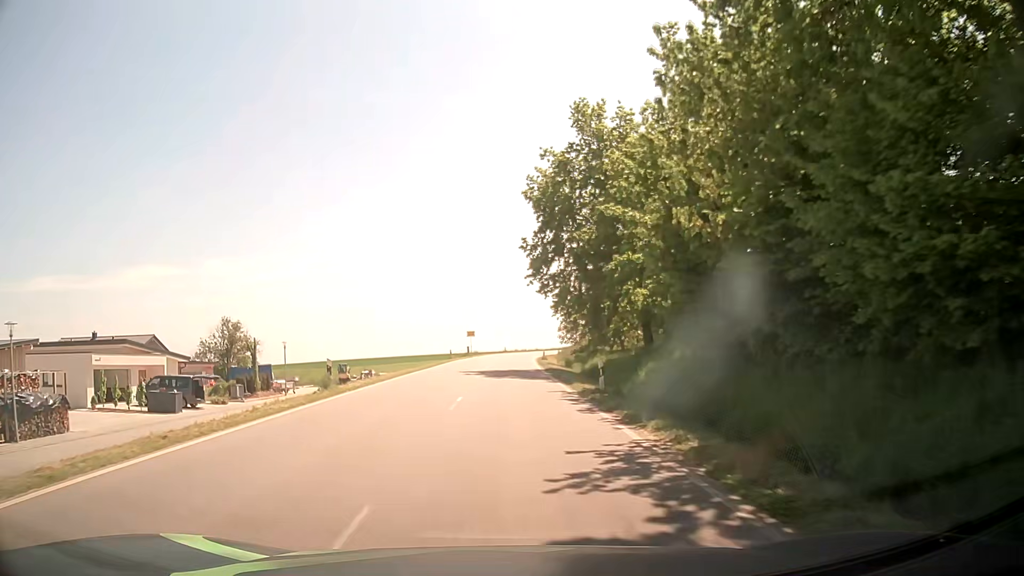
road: tertiary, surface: asphalt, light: Day
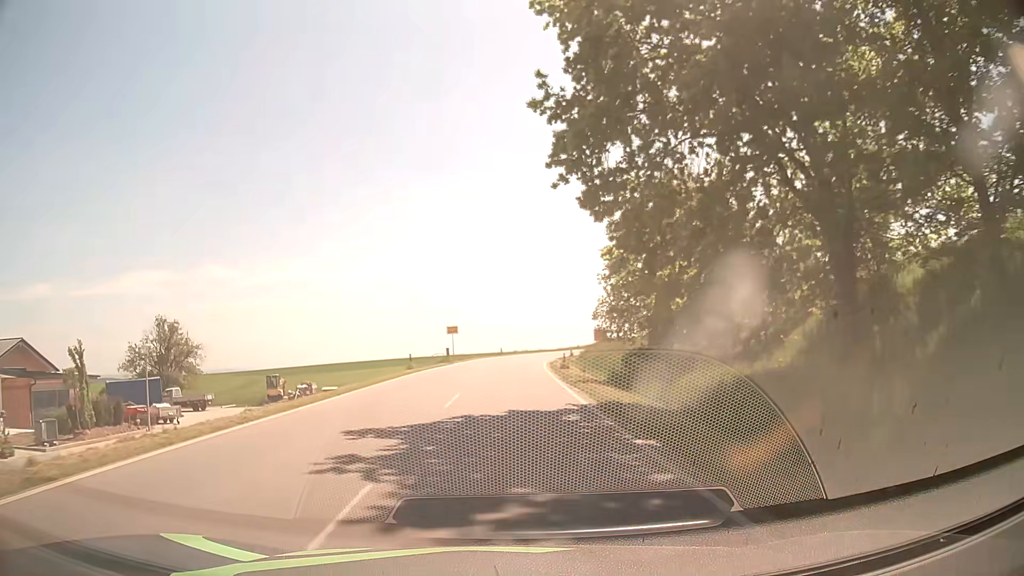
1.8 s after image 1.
(0.0, +23.0) m; 0°
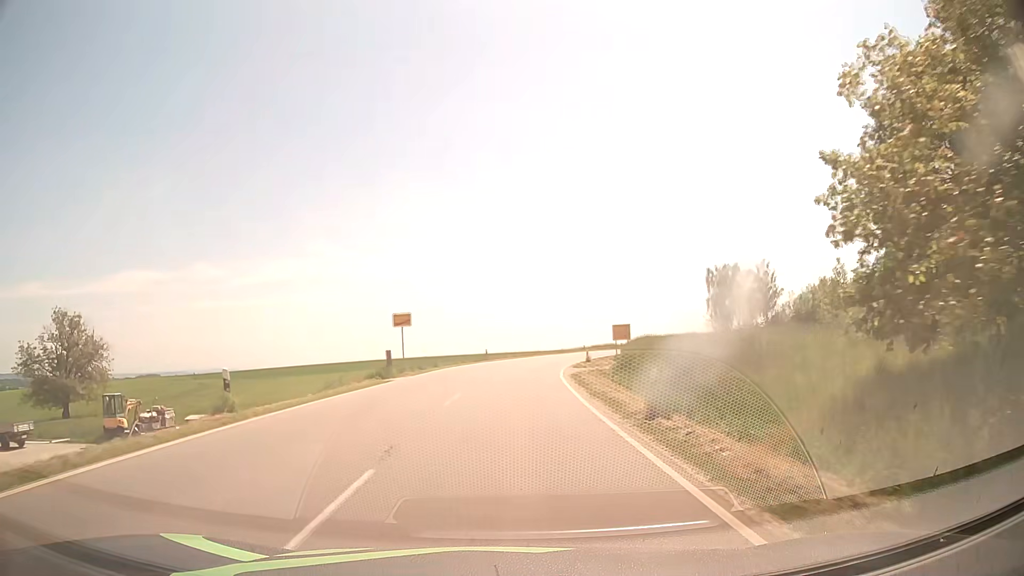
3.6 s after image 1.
(+0.2, +23.1) m; +1°
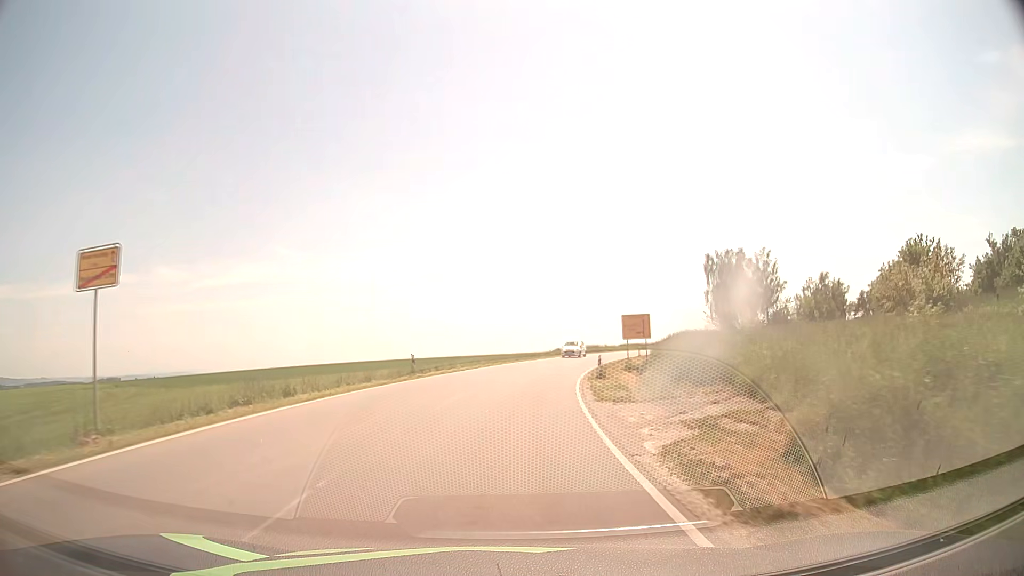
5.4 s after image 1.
(+0.6, +24.2) m; +3°
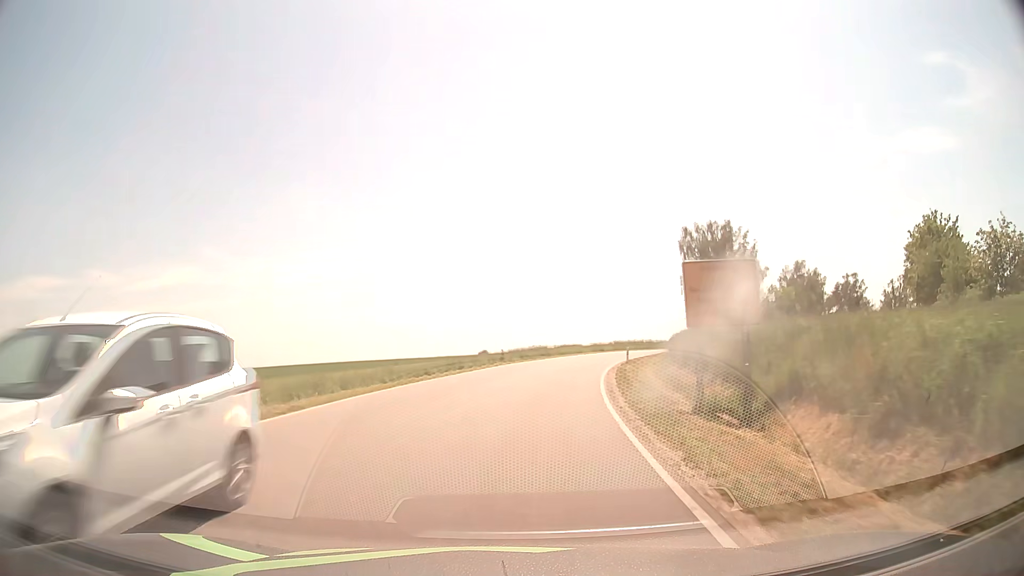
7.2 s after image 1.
(+1.4, +27.1) m; +6°
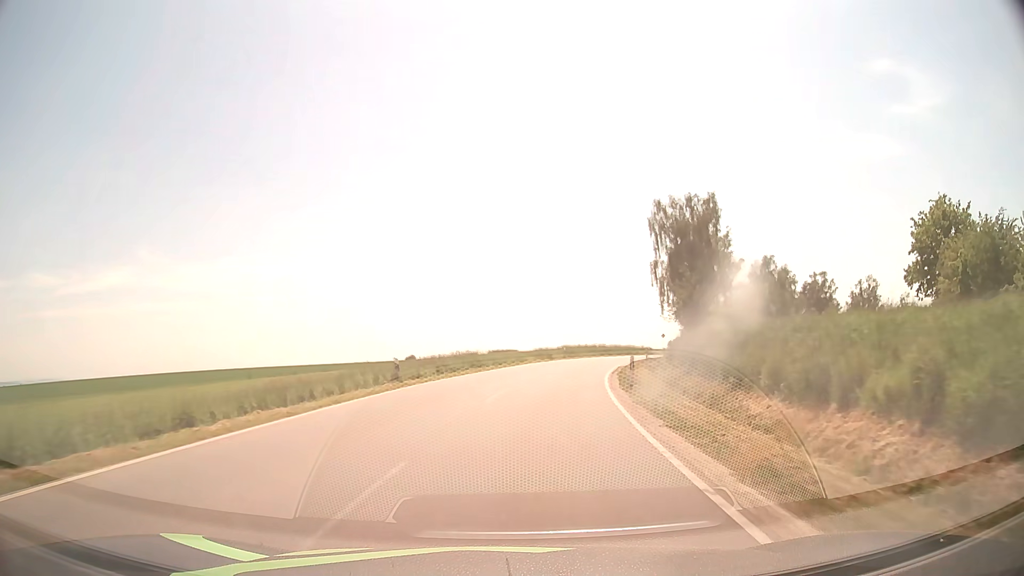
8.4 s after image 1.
(+1.0, +19.5) m; +6°
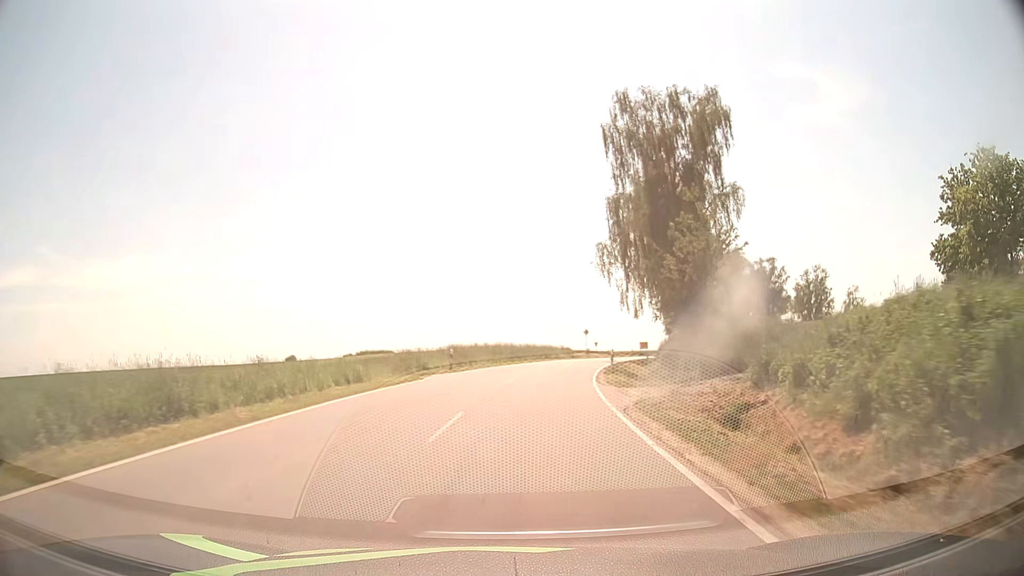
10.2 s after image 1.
(+2.5, +30.0) m; +9°
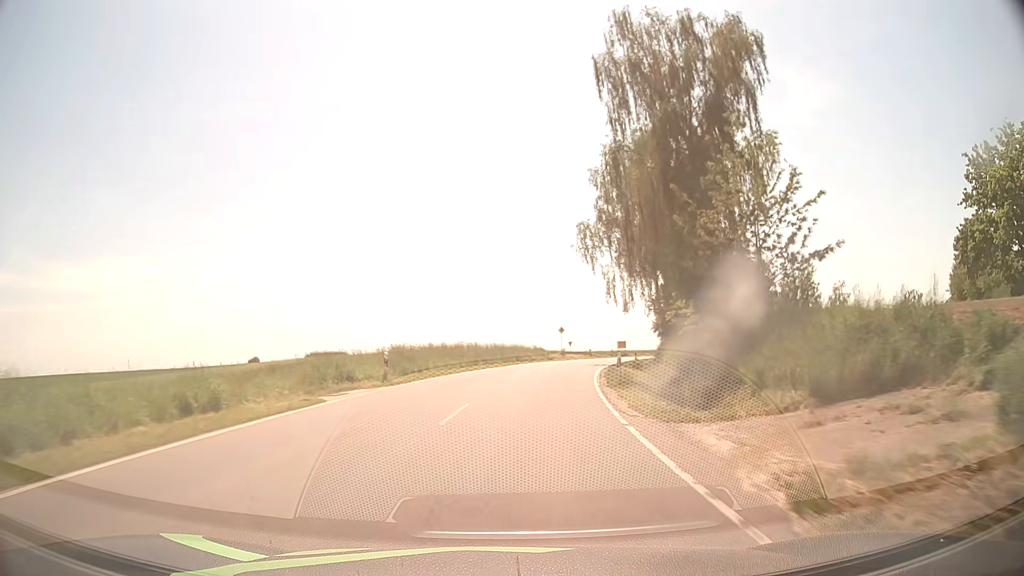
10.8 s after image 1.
(+0.2, +10.0) m; +3°
(0, +10) (+1, +20) (+2, +30) (+4, +40) (+6, +49) (+9, +59) (+12, +69) (+16, +78) (+20, +87) (+22, +97) m
